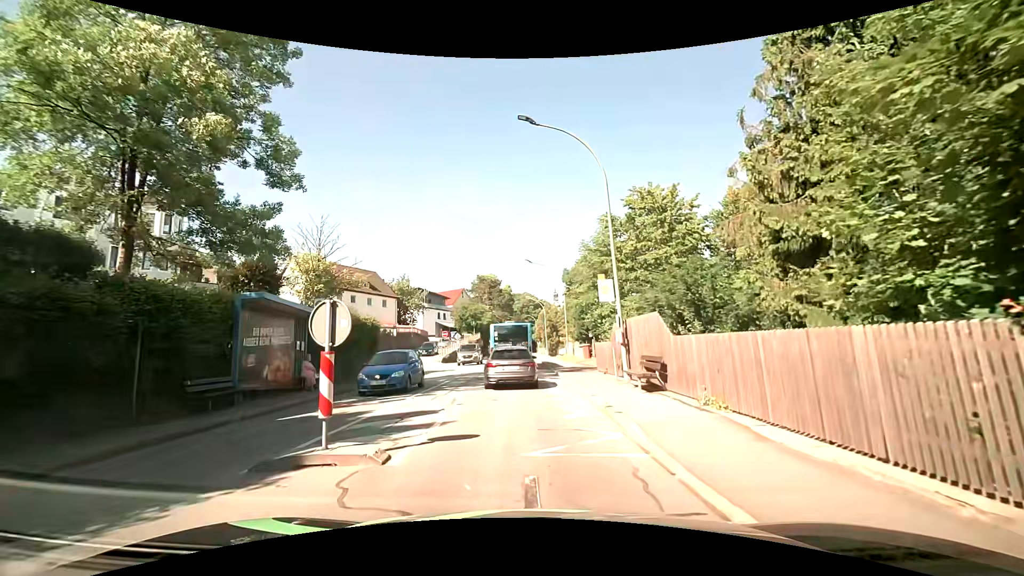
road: tertiary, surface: asphalt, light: Day
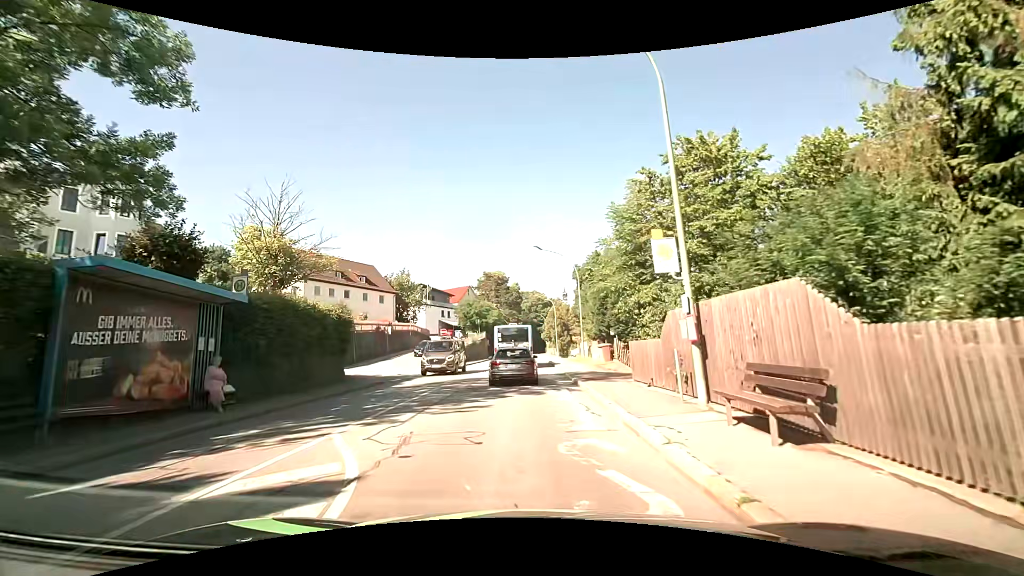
(-0.1, +6.1) m; -2°
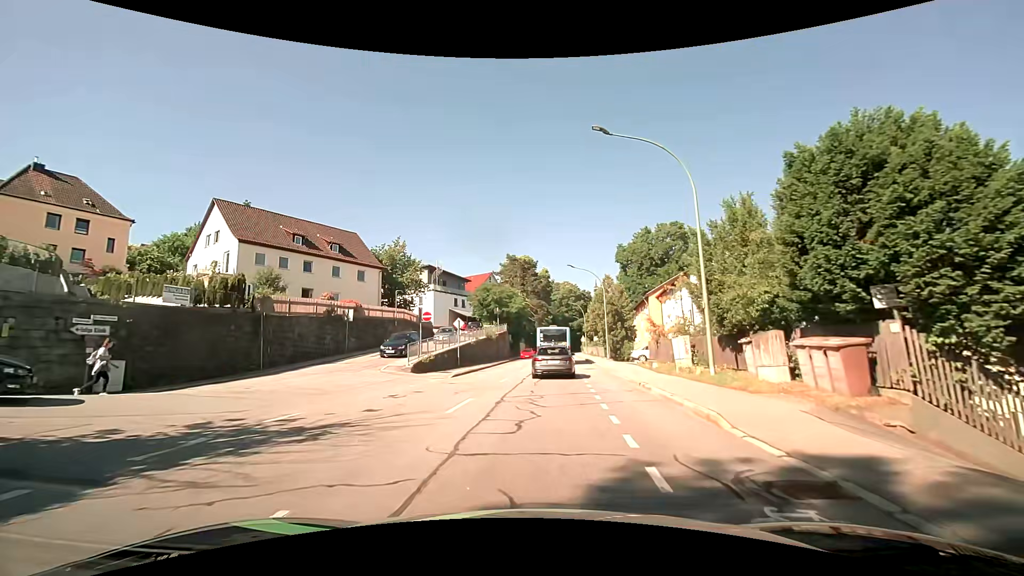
(-0.4, +20.9) m; -2°
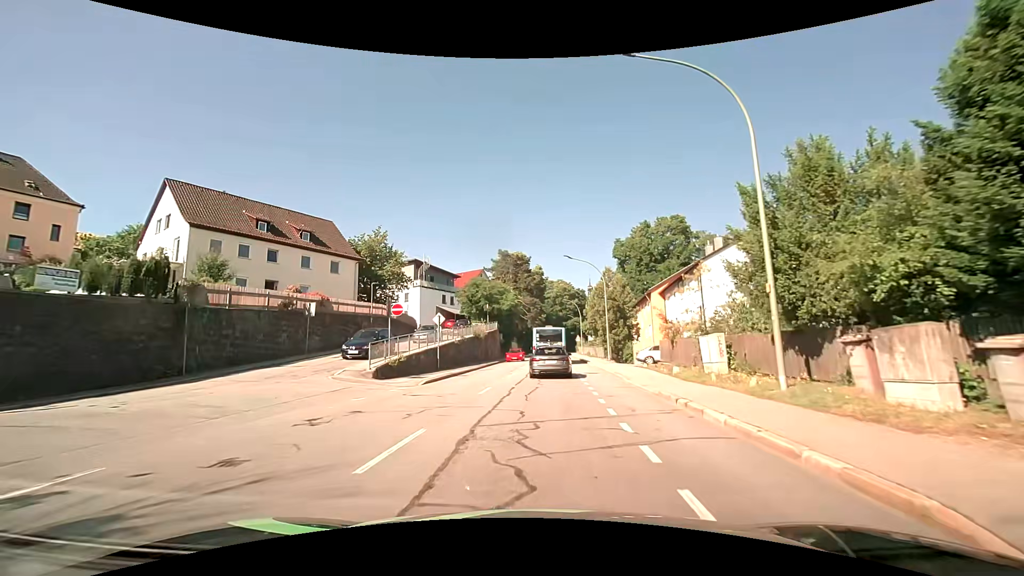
(+0.1, +5.0) m; +1°
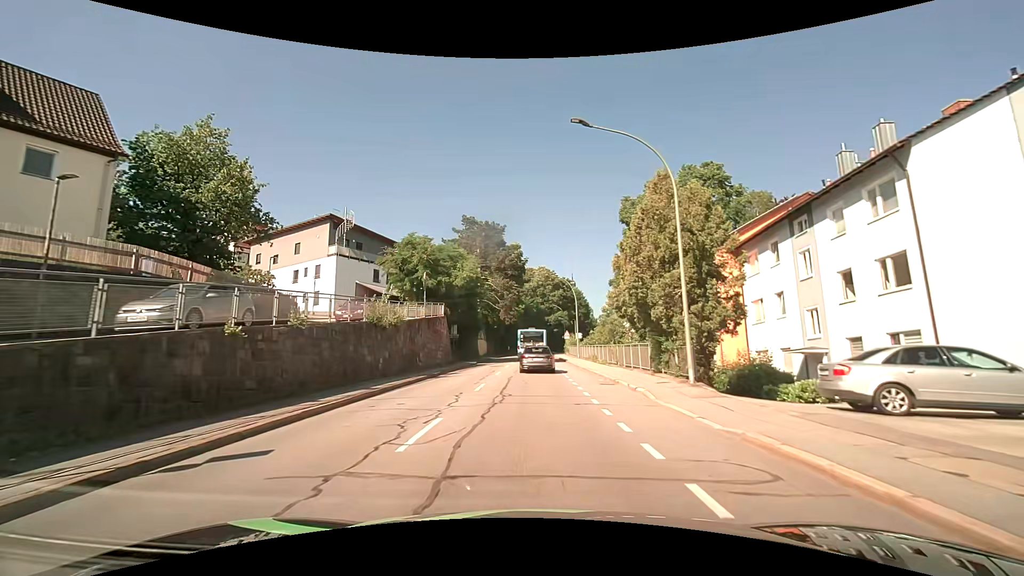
(+0.7, +26.0) m; +3°
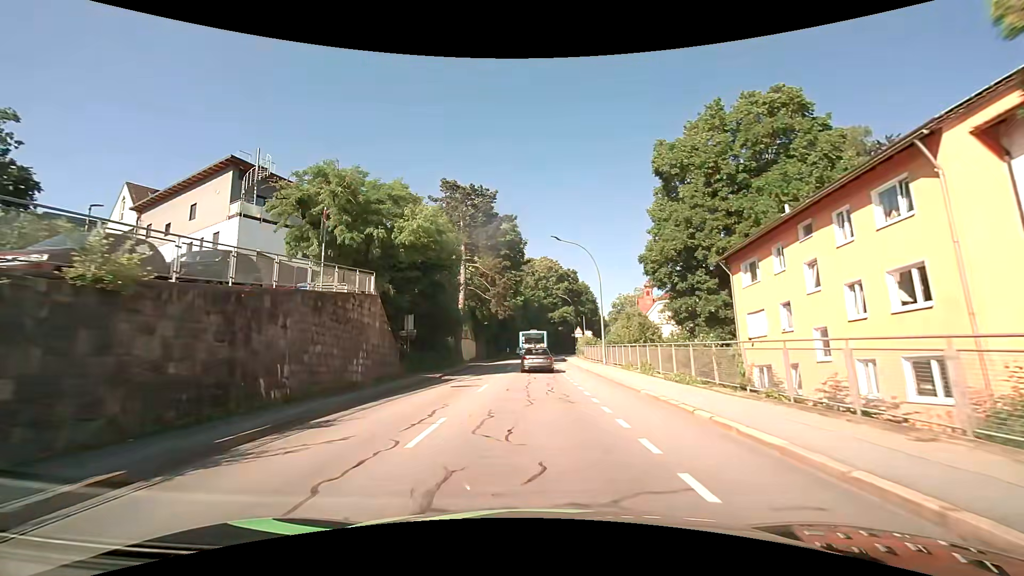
(0.0, +17.7) m; 0°
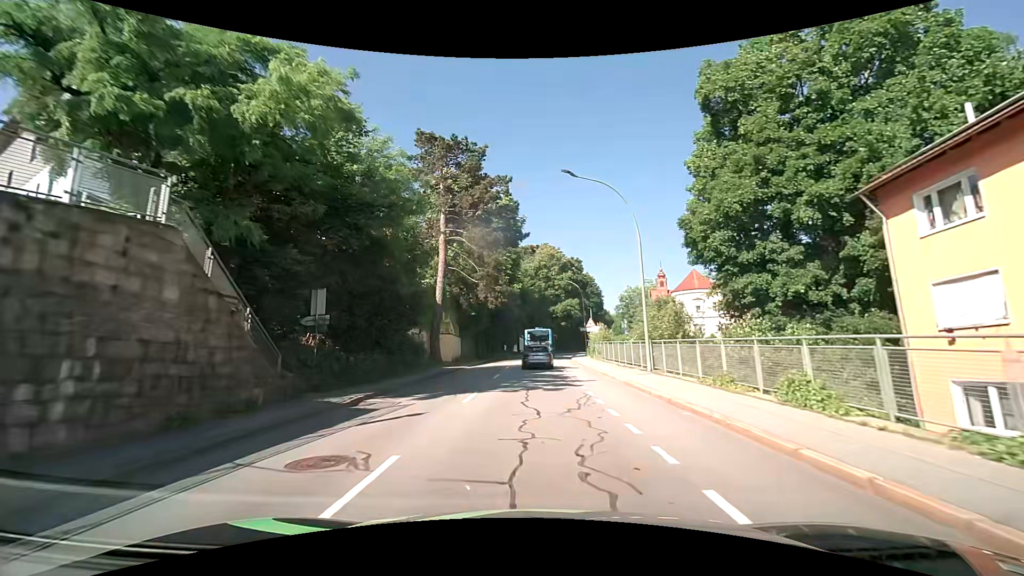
(0.0, +12.7) m; 0°
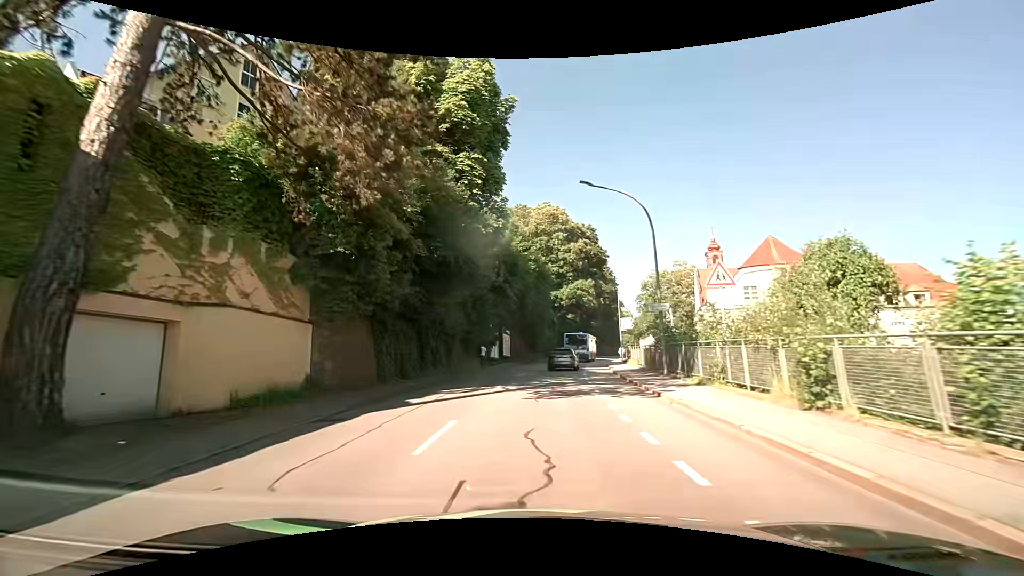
(-0.1, +33.0) m; +1°
